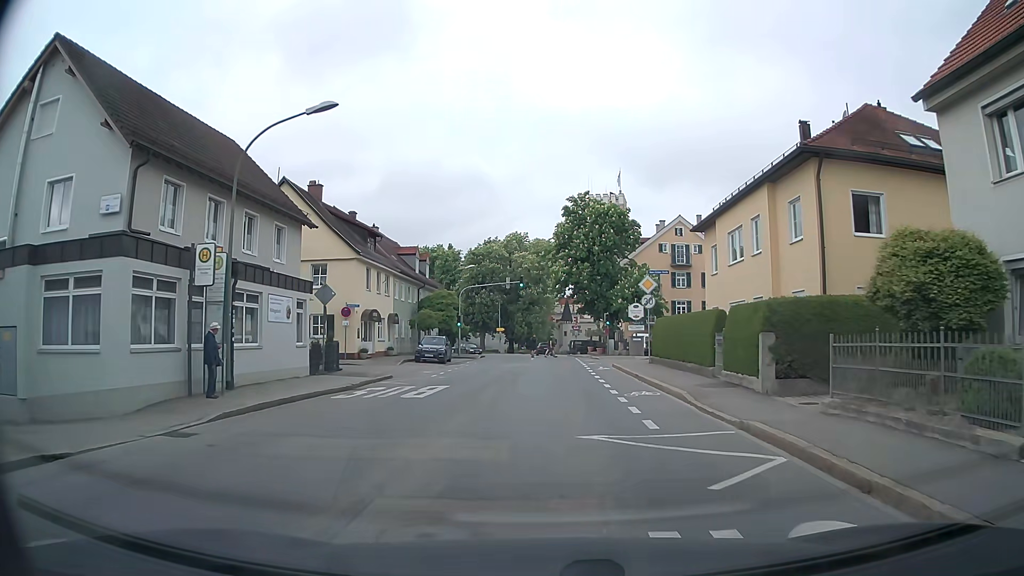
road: secondary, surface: asphalt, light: Day
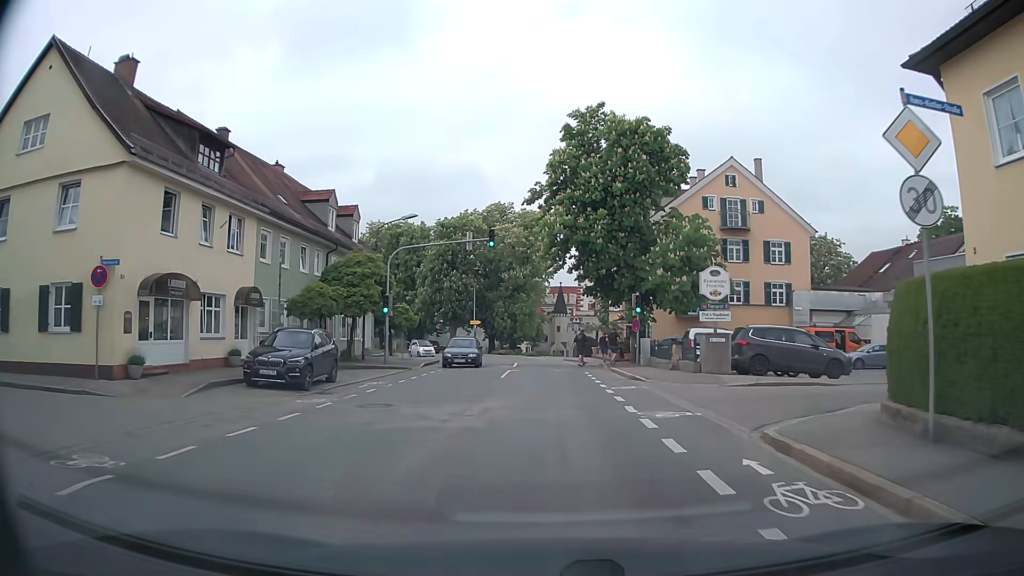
(+0.3, +22.2) m; +1°
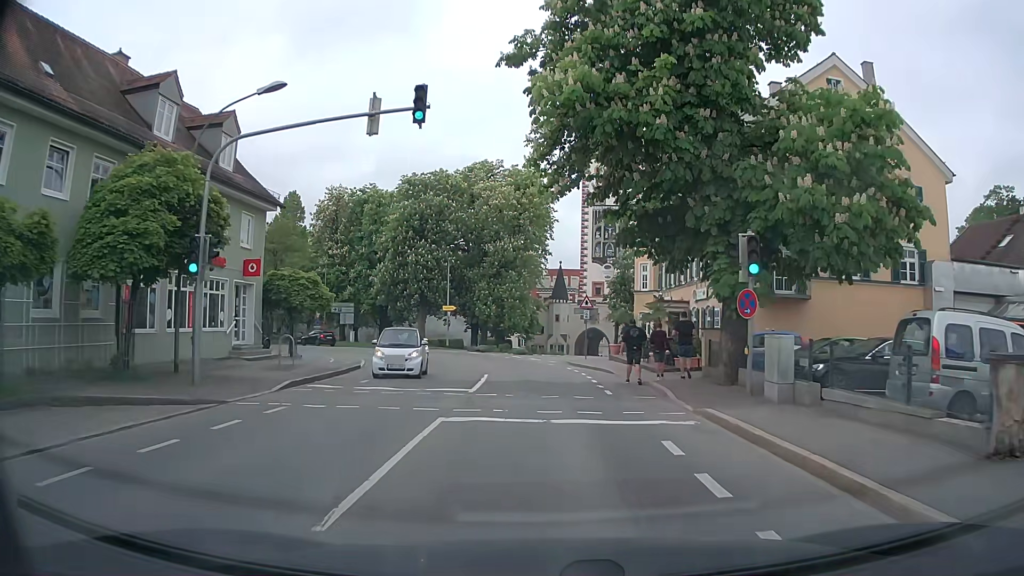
(0.0, +18.1) m; +1°
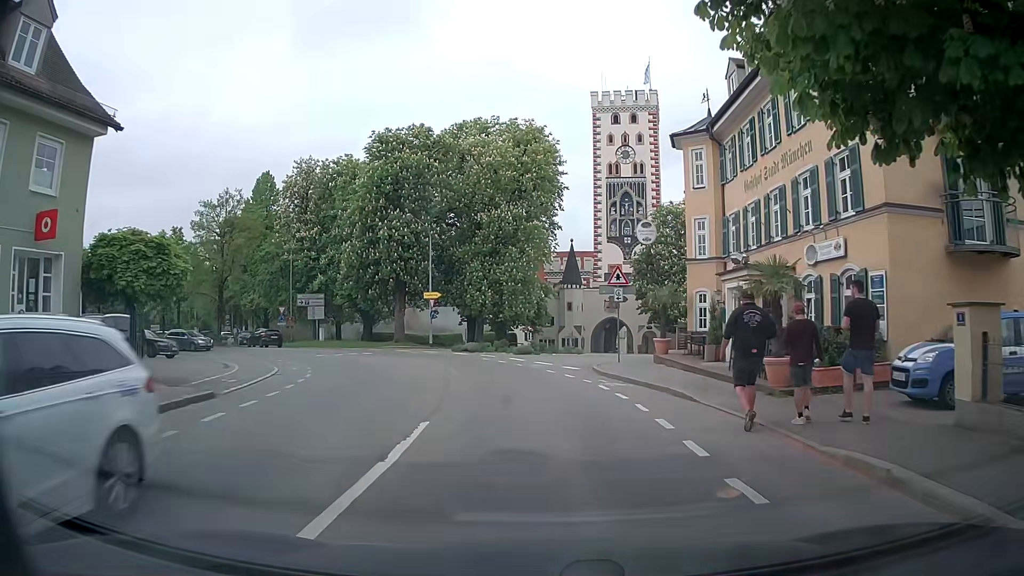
(-0.2, +12.6) m; -3°
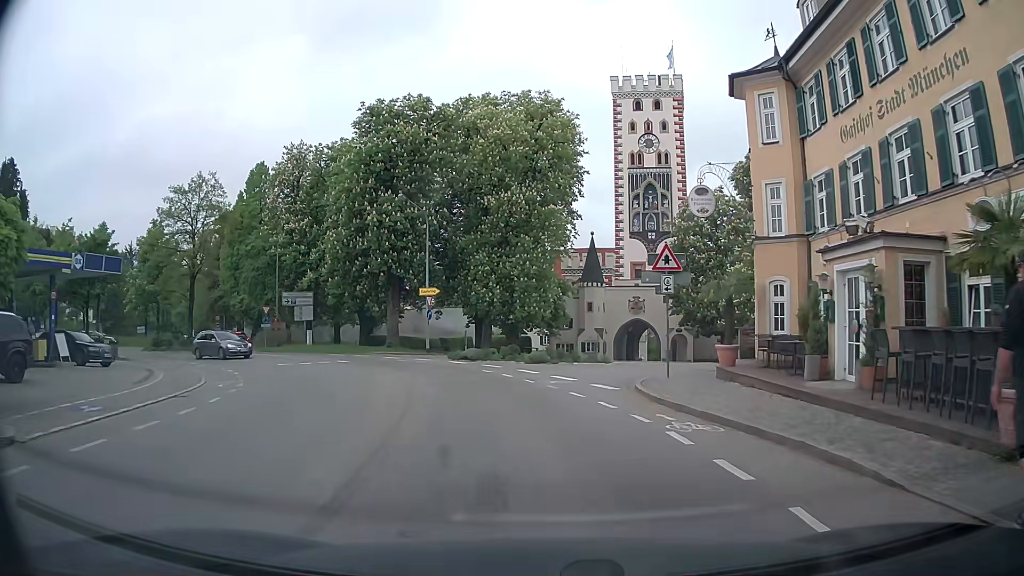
(+0.1, +7.0) m; +1°
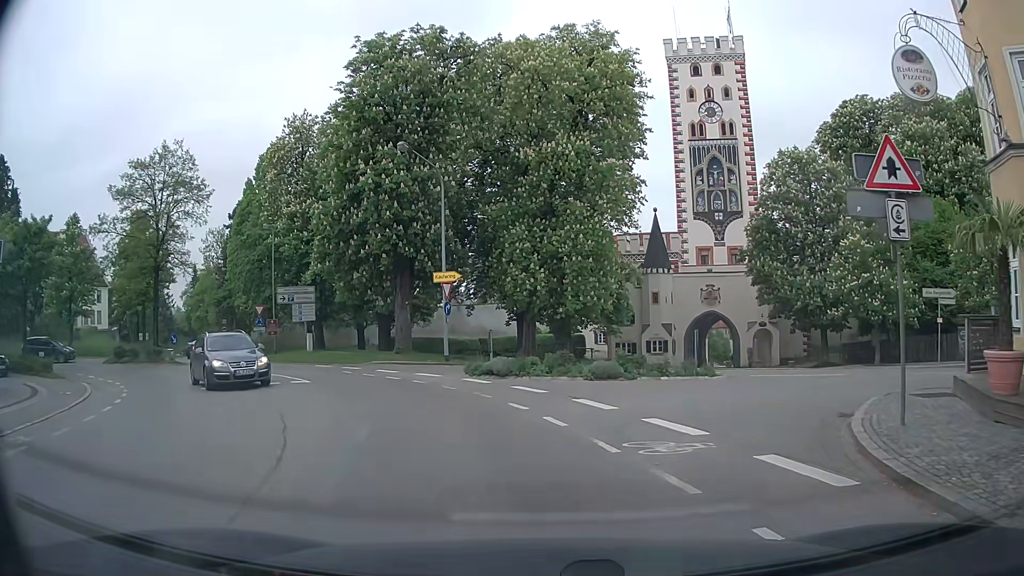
(-0.4, +10.2) m; -5°
